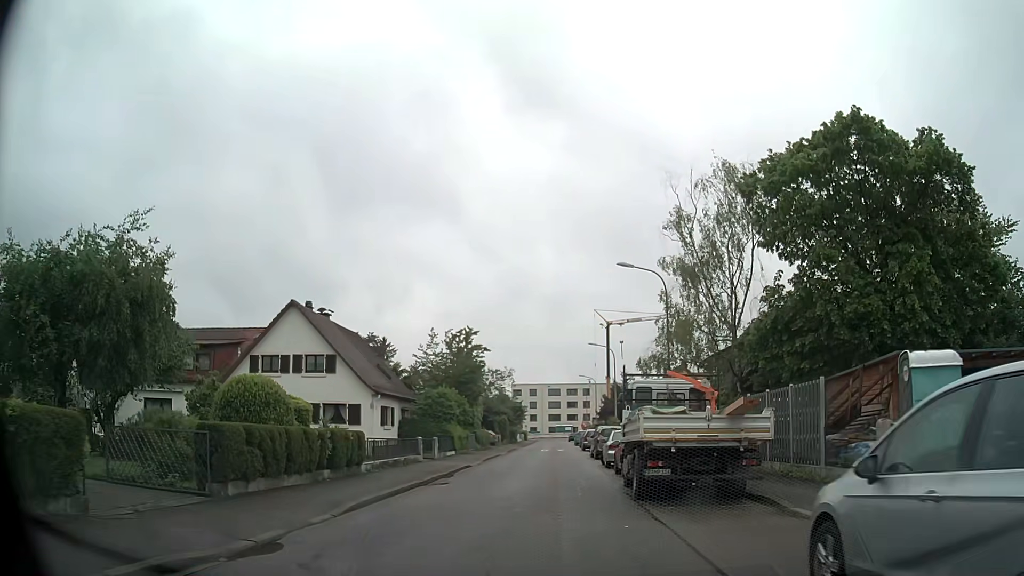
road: residential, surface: asphalt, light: Day
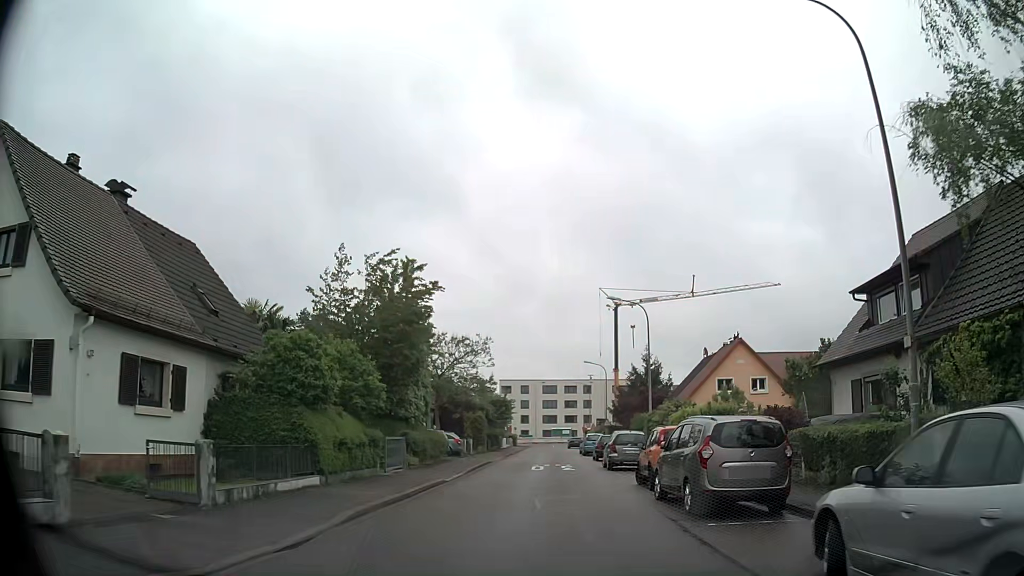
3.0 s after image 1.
(0.0, +22.5) m; +1°
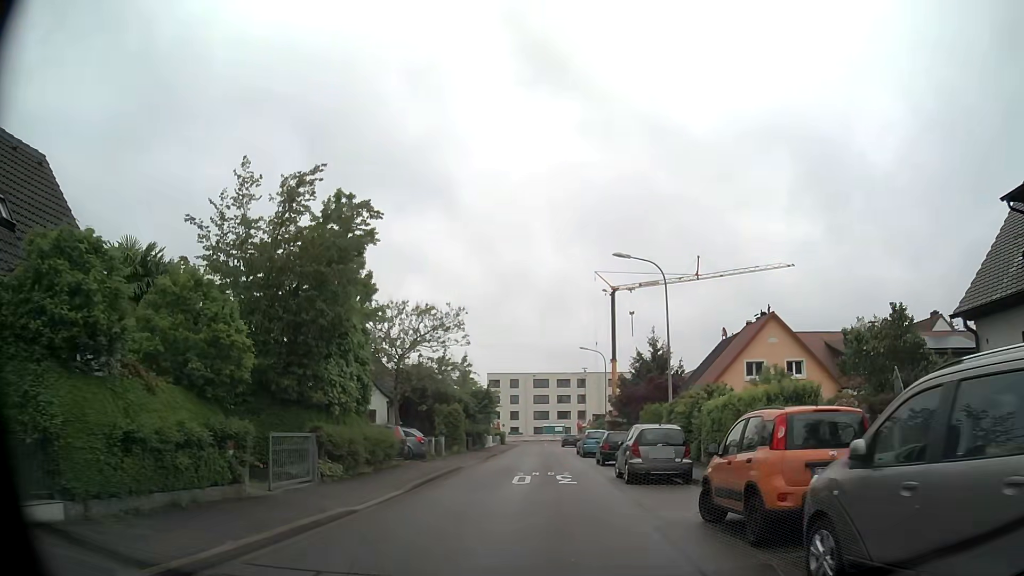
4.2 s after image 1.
(+0.1, +9.0) m; 0°
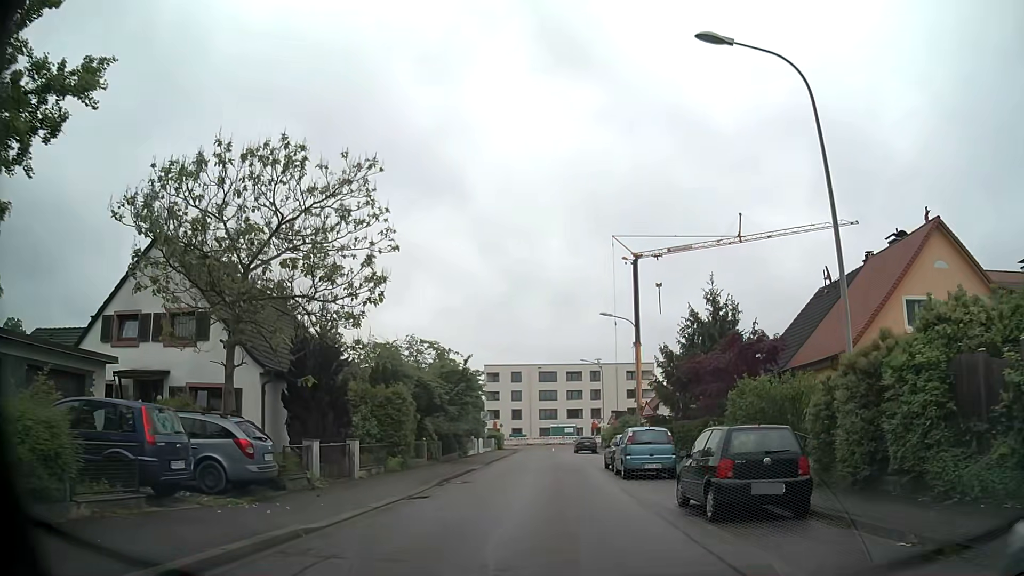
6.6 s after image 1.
(+0.1, +18.0) m; +1°
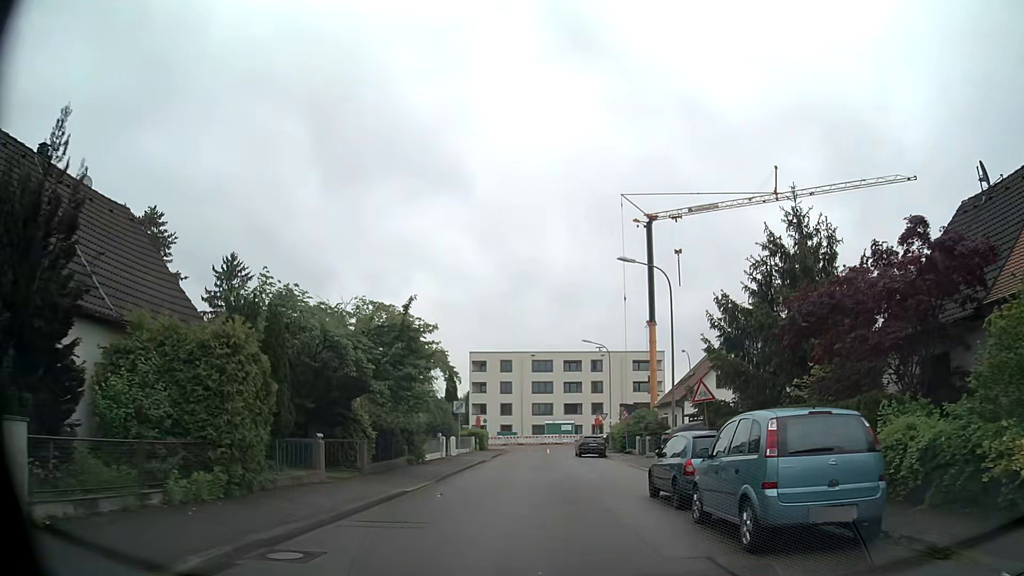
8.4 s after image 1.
(-0.1, +13.5) m; 0°
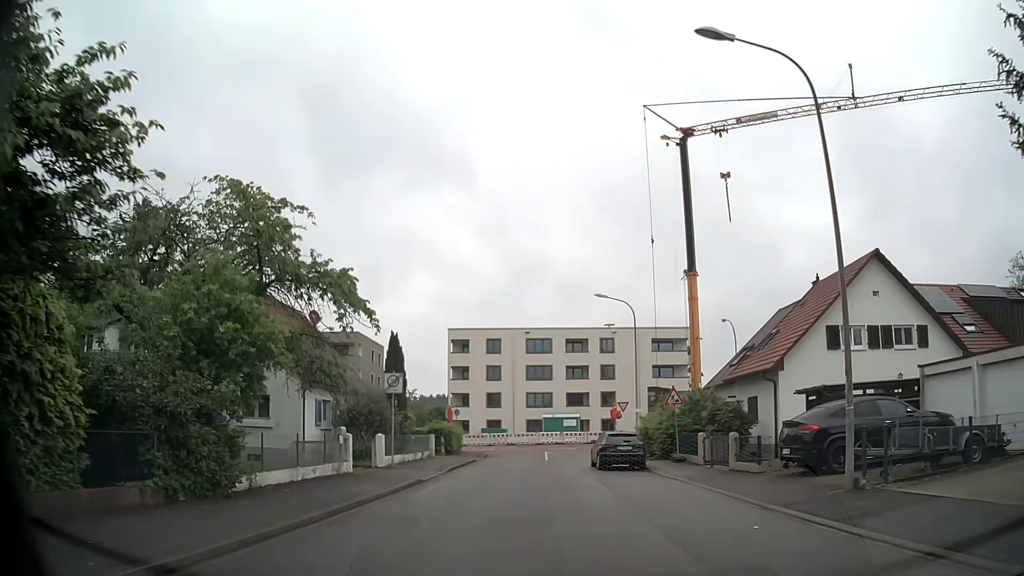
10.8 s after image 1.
(-0.1, +18.1) m; 0°
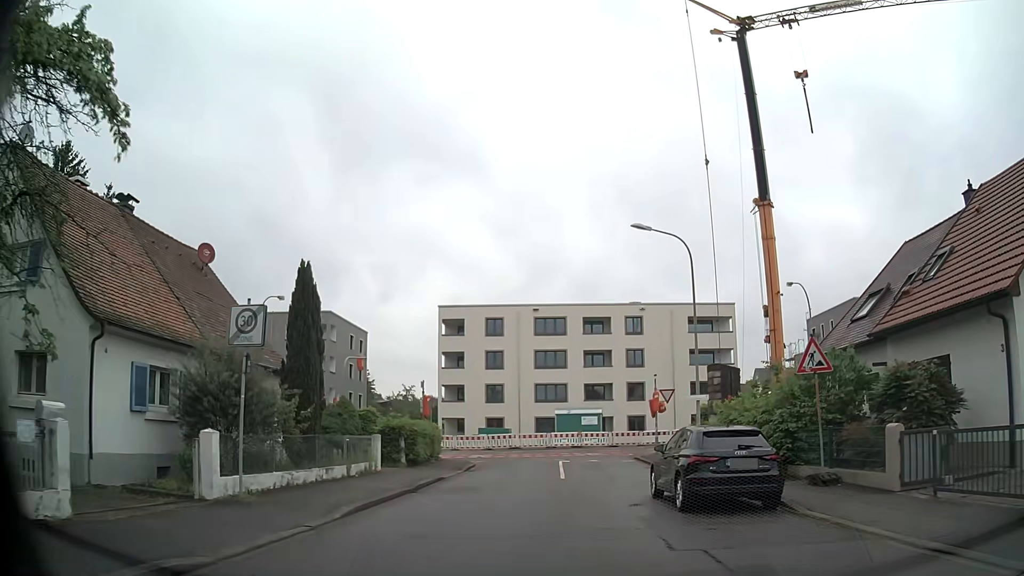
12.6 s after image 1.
(-0.2, +13.6) m; -1°
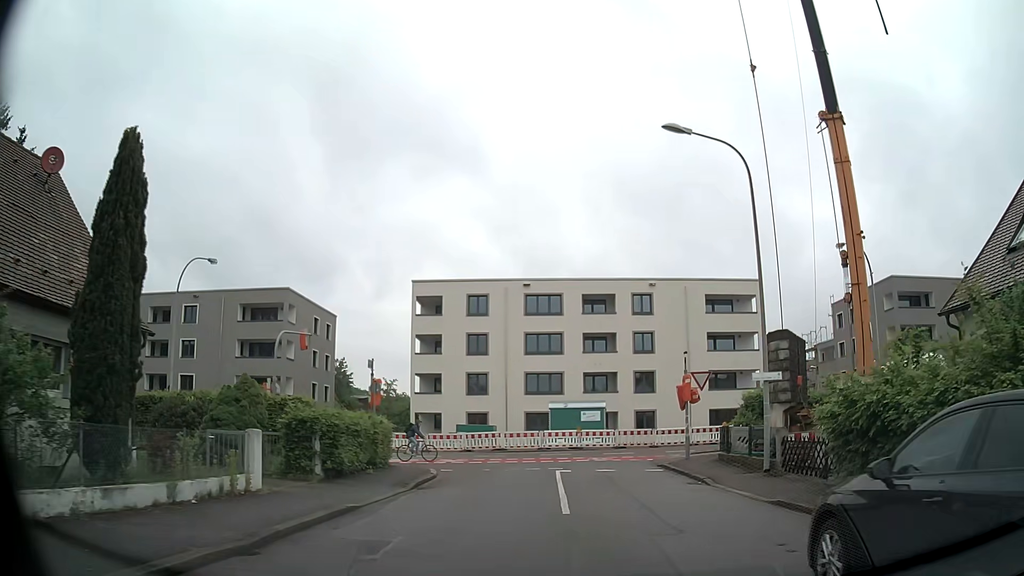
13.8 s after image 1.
(0.0, +9.0) m; 0°
